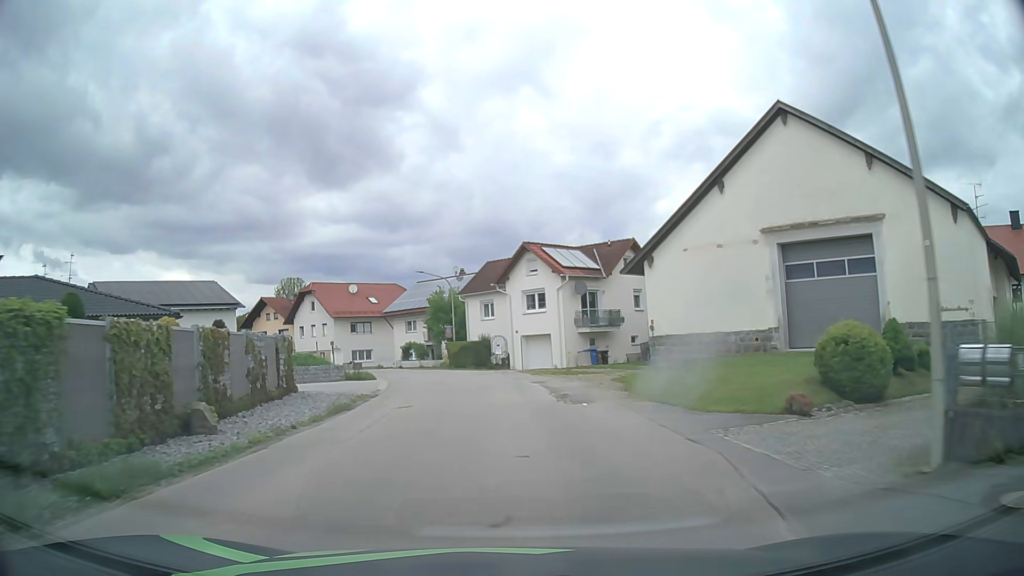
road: tertiary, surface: asphalt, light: Day
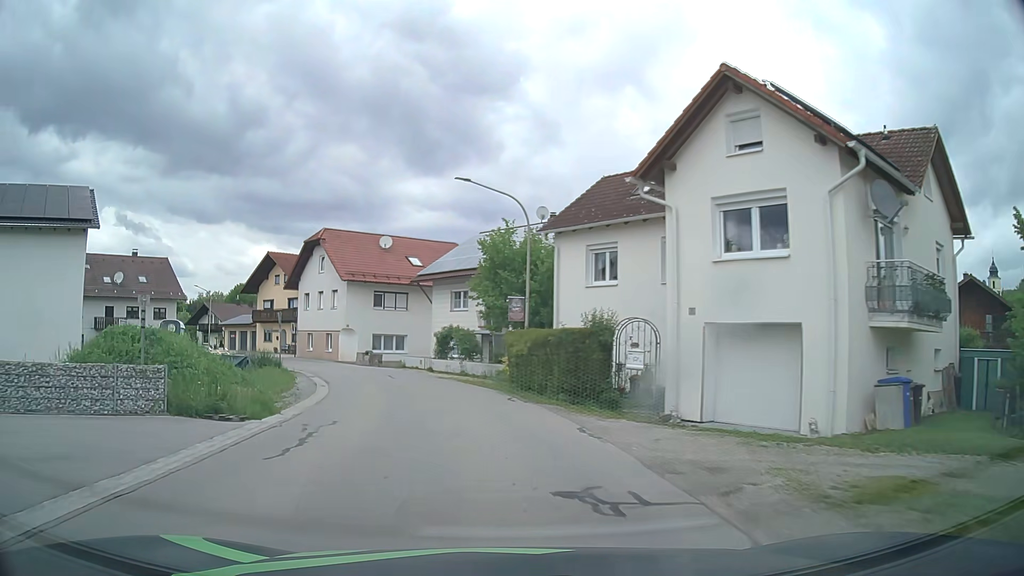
(-1.3, +26.7) m; -7°
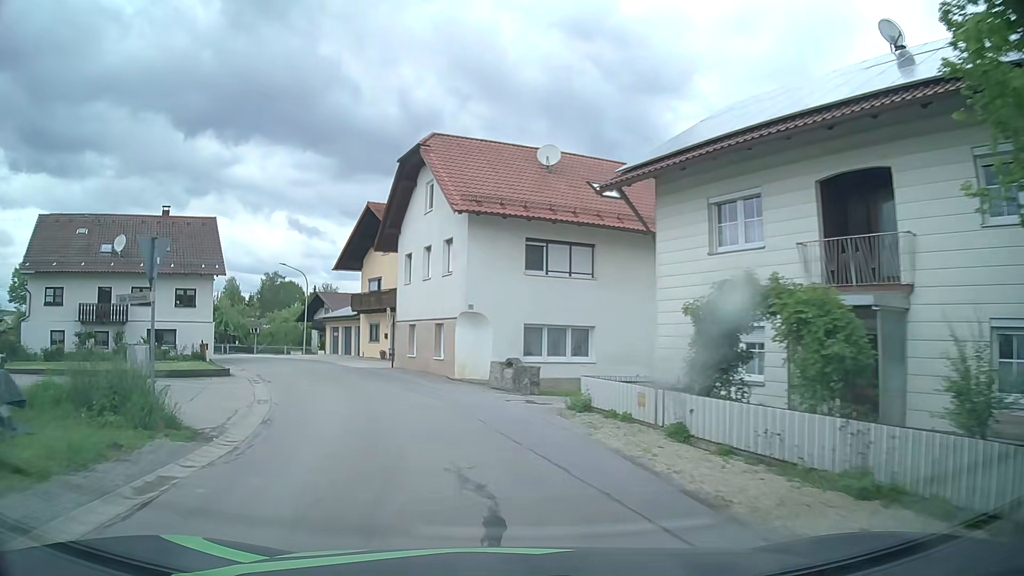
(-3.0, +24.1) m; -15°
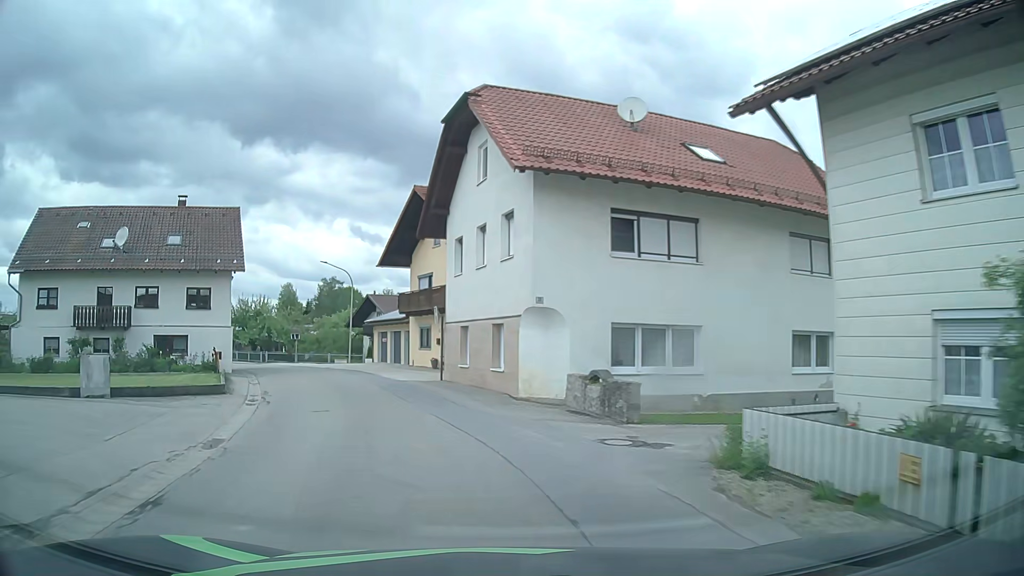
(-0.3, +6.2) m; -6°
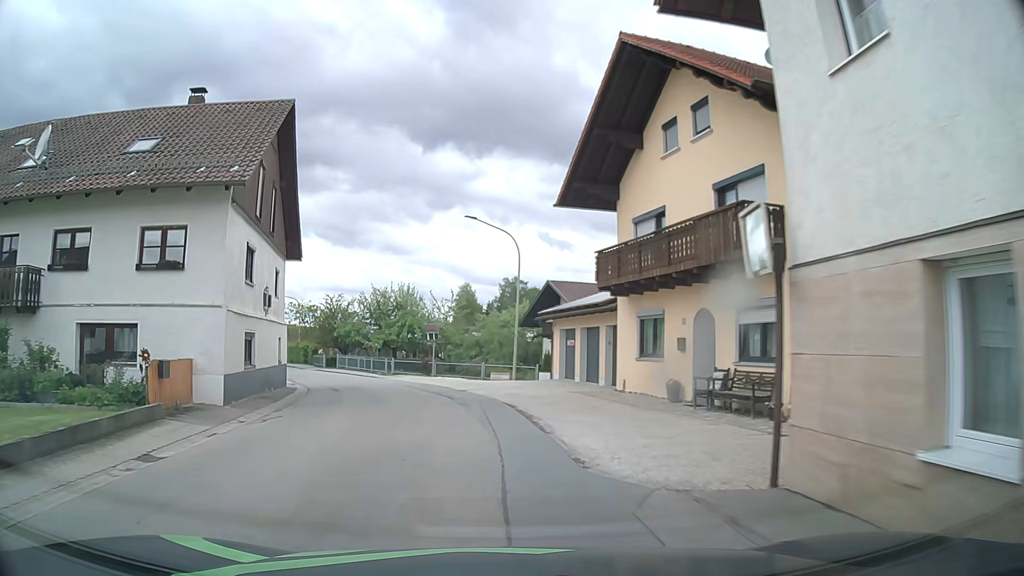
(-2.8, +18.5) m; -16°
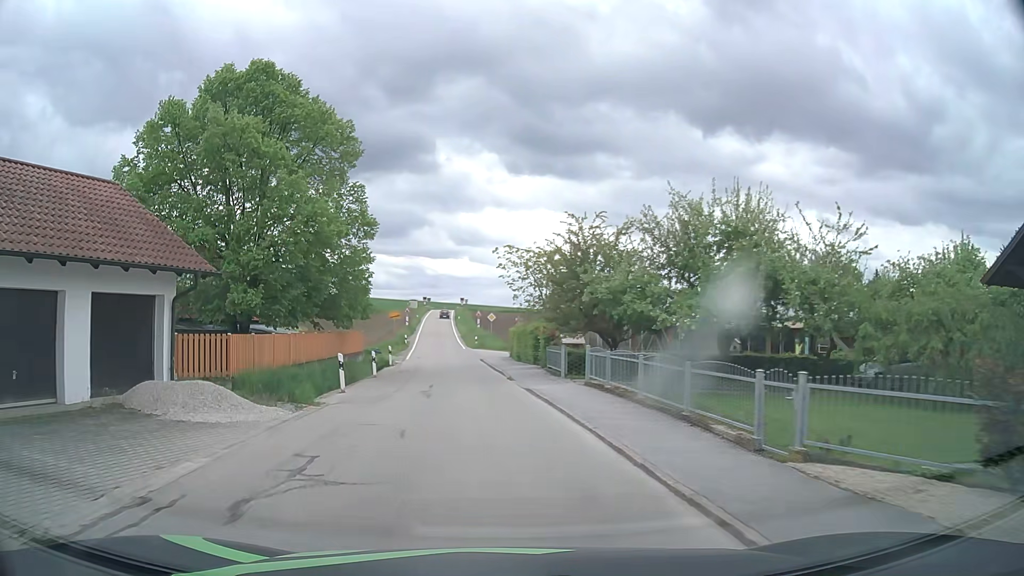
(-5.5, +30.0) m; -24°
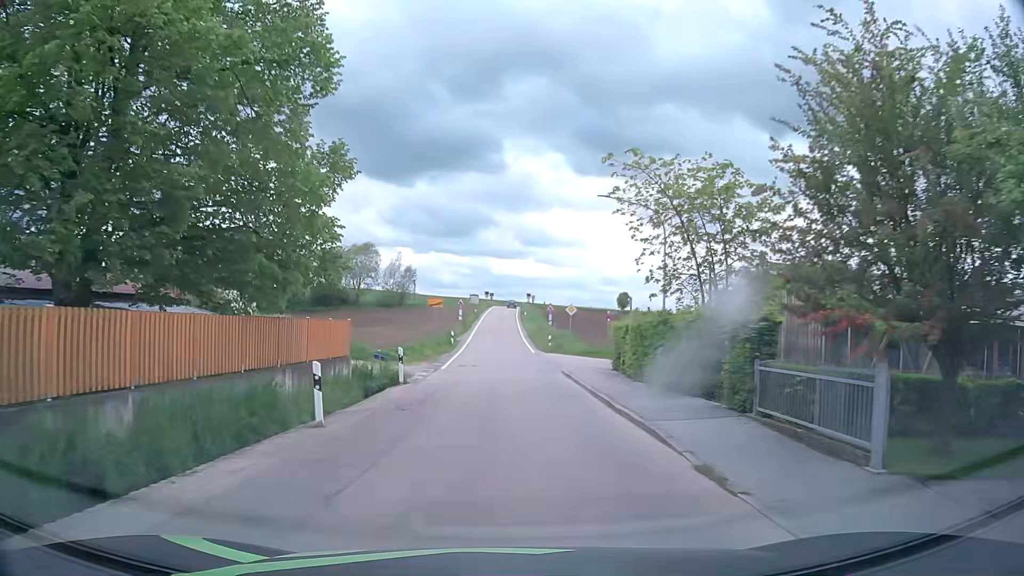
(-1.2, +16.5) m; -6°
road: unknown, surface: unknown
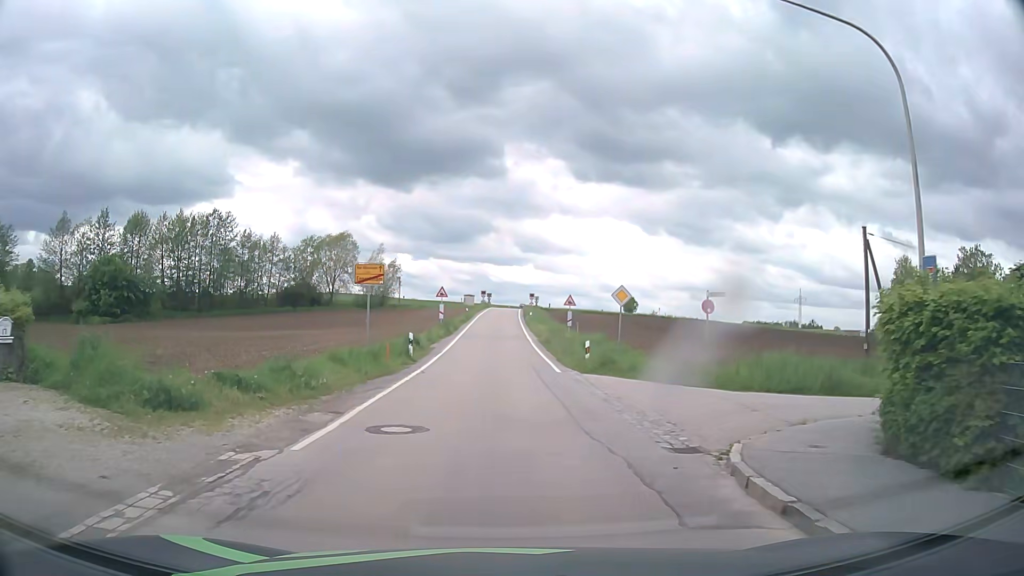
(0.0, +19.1) m; 0°
